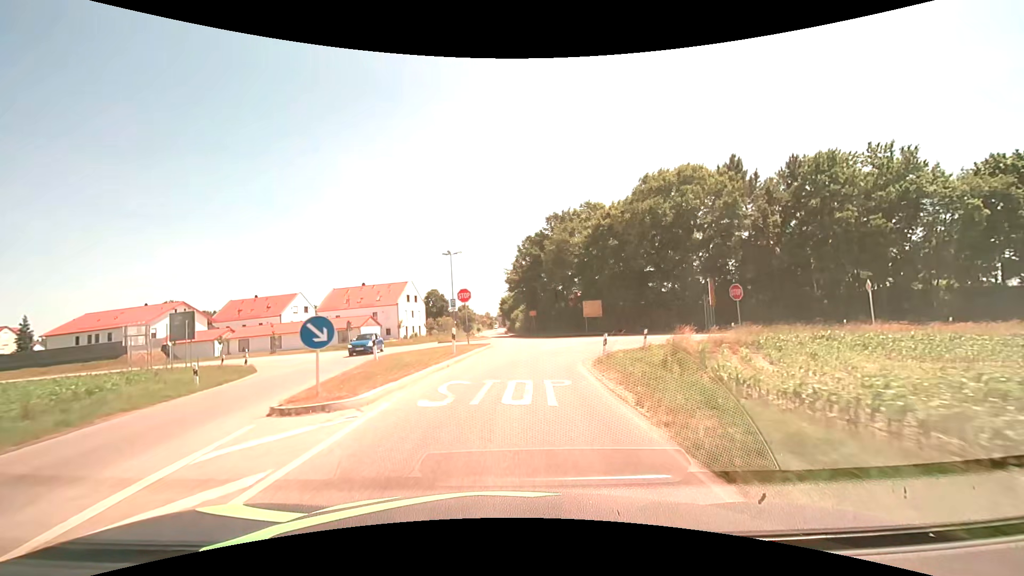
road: secondary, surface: asphalt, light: Day
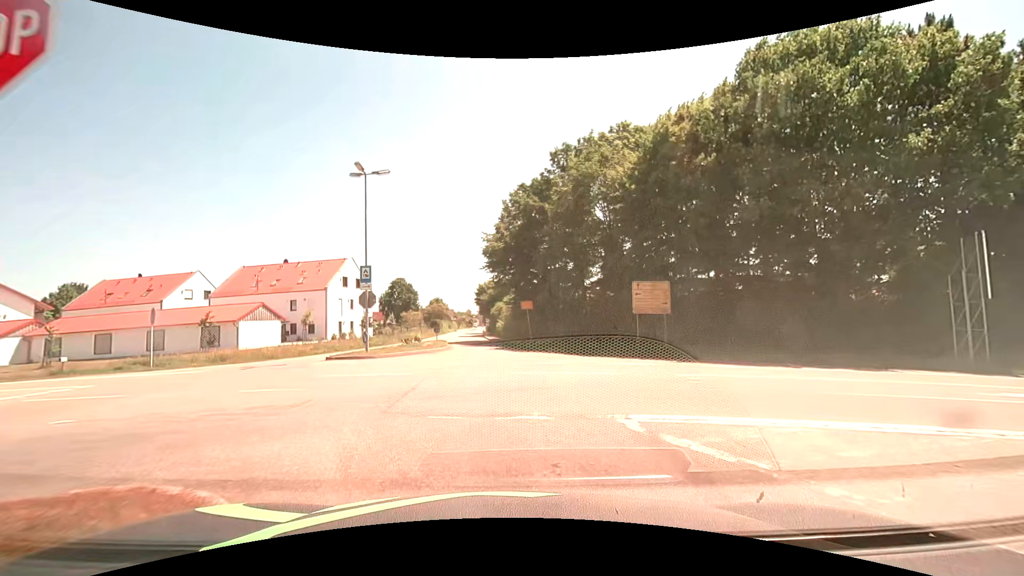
(+0.4, +27.1) m; +2°
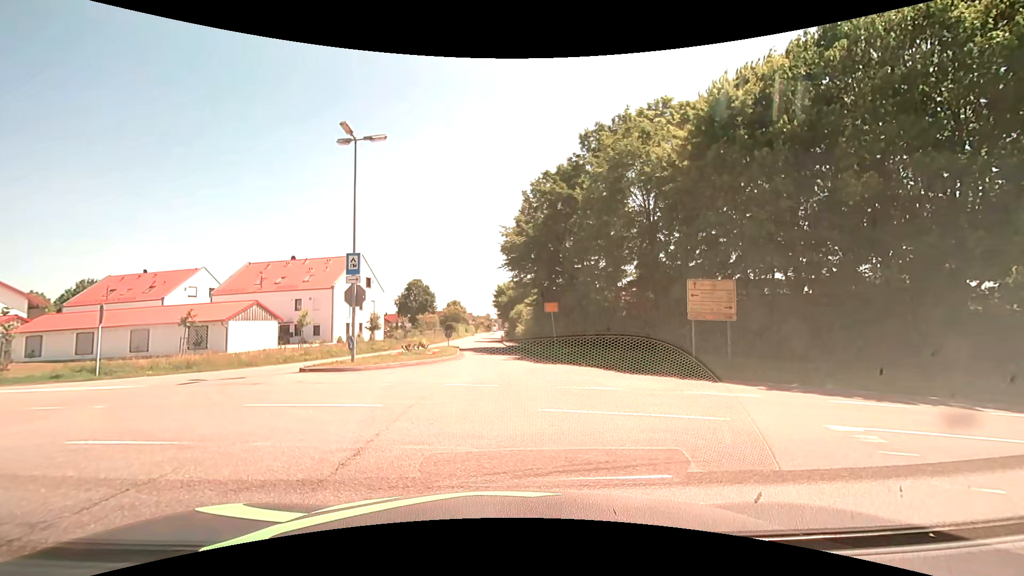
(0.0, +4.8) m; -2°
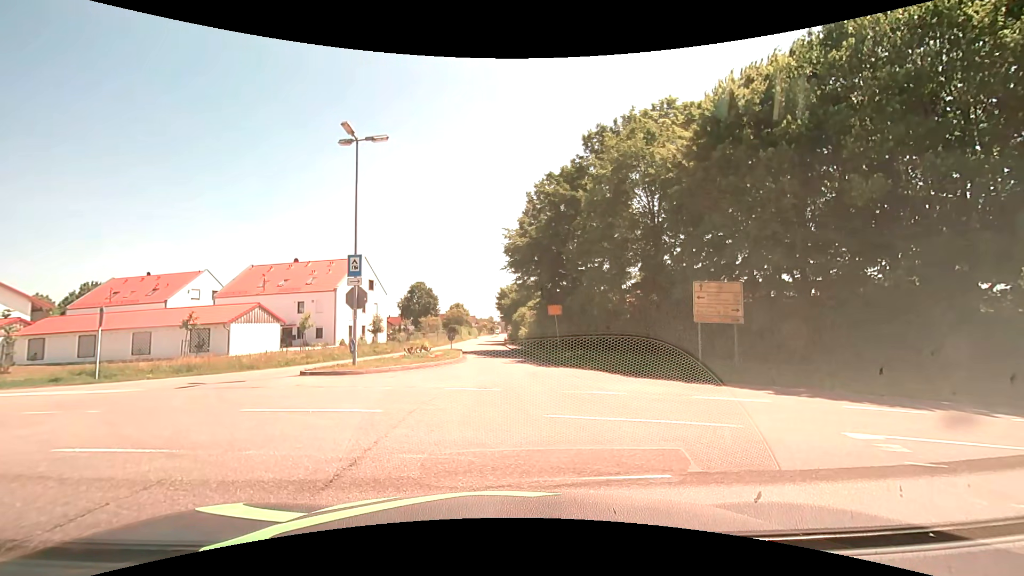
(0.0, +0.4) m; 0°
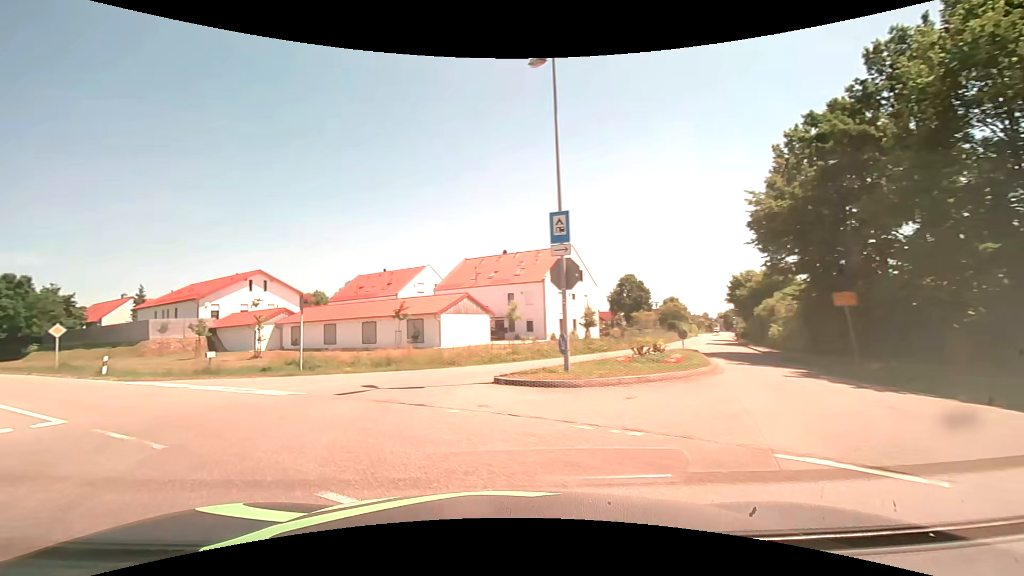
(-1.4, +7.4) m; -24°
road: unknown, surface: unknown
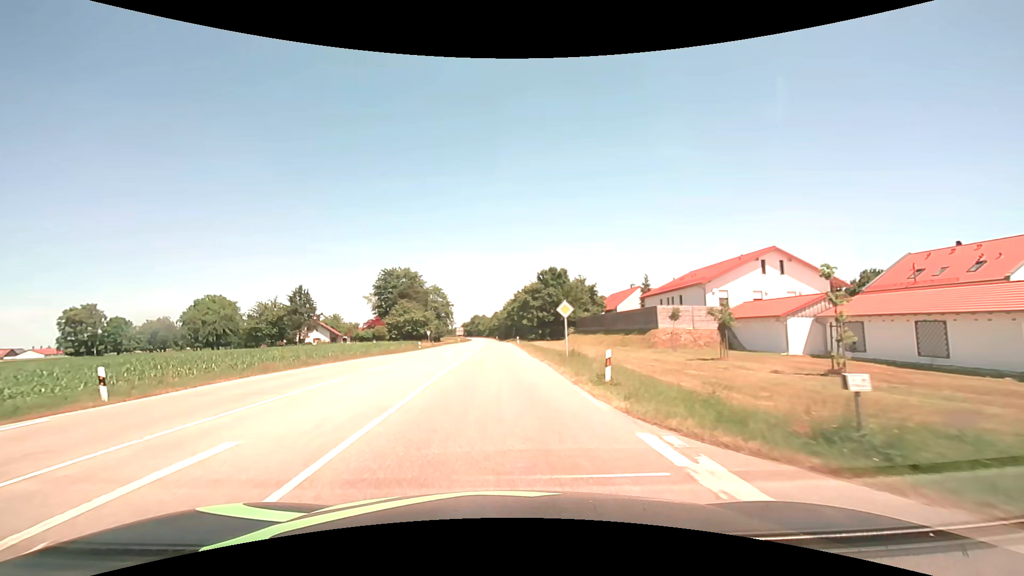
(-8.5, +14.5) m; -51°
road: secondary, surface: asphalt
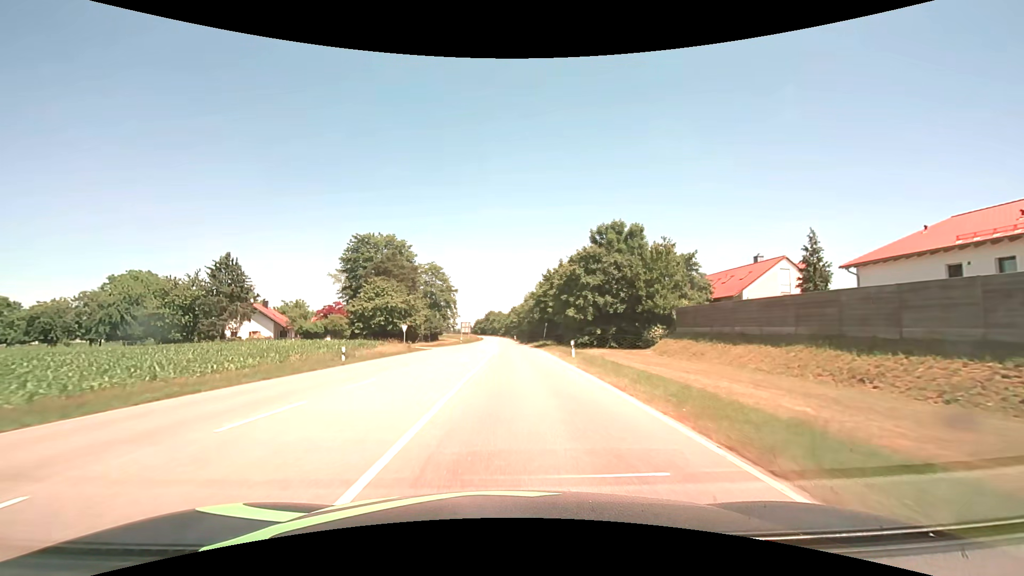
(-1.2, +37.6) m; -2°
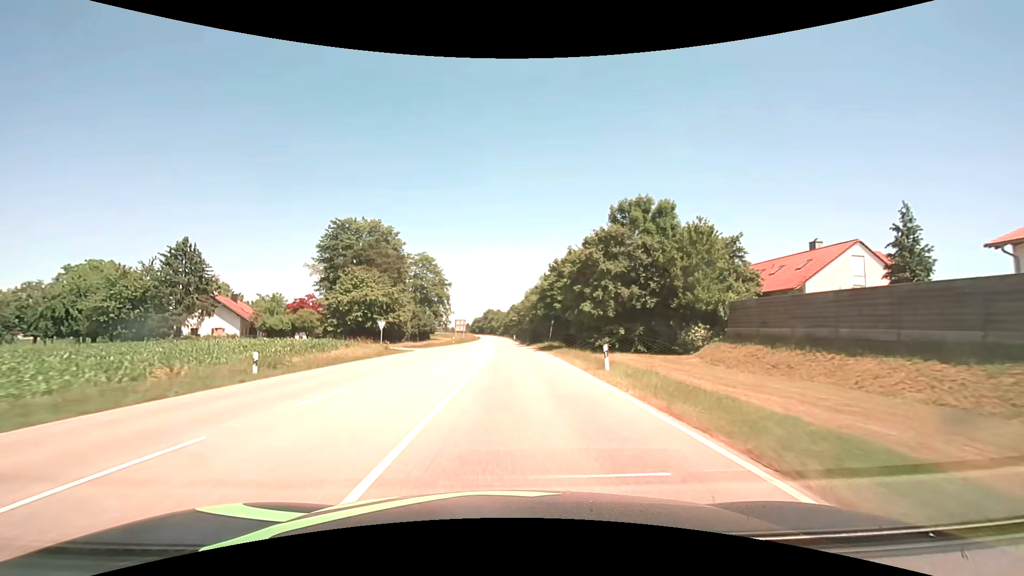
(0.0, +9.6) m; 0°
(0, +10) (0, +20) (0, +30) (0, +40) (0, +50) (0, +60) (0, +70) (0, +80) (-1, +90) (-1, +100) m
